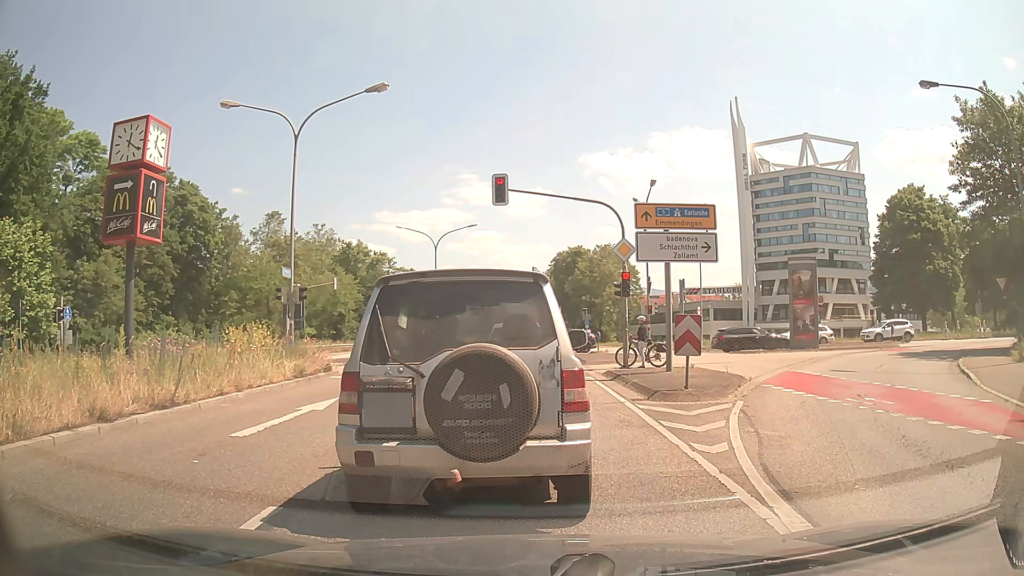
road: primary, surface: asphalt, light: Day
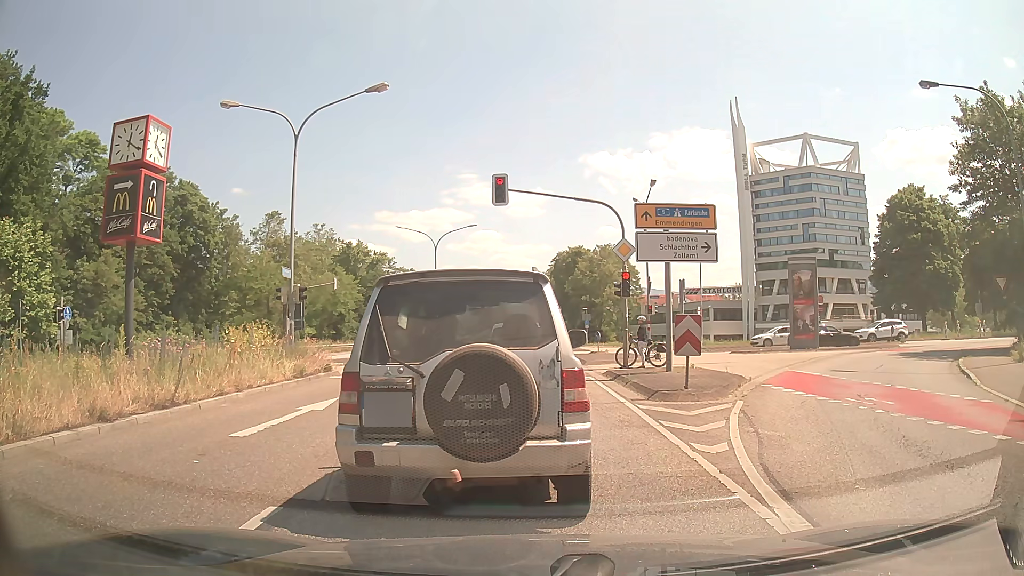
(0.0, 0.0) m; 0°
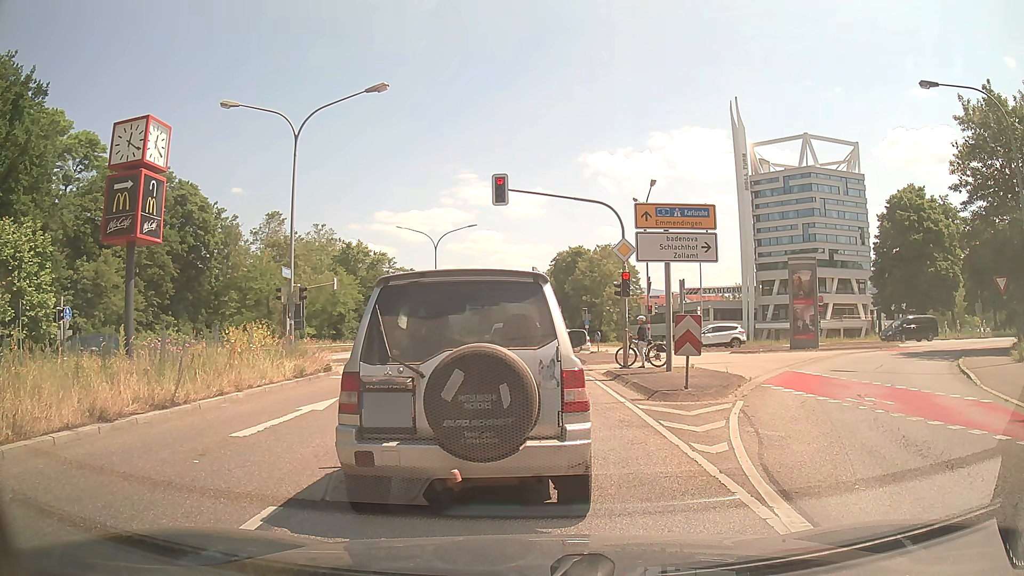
(0.0, 0.0) m; 0°
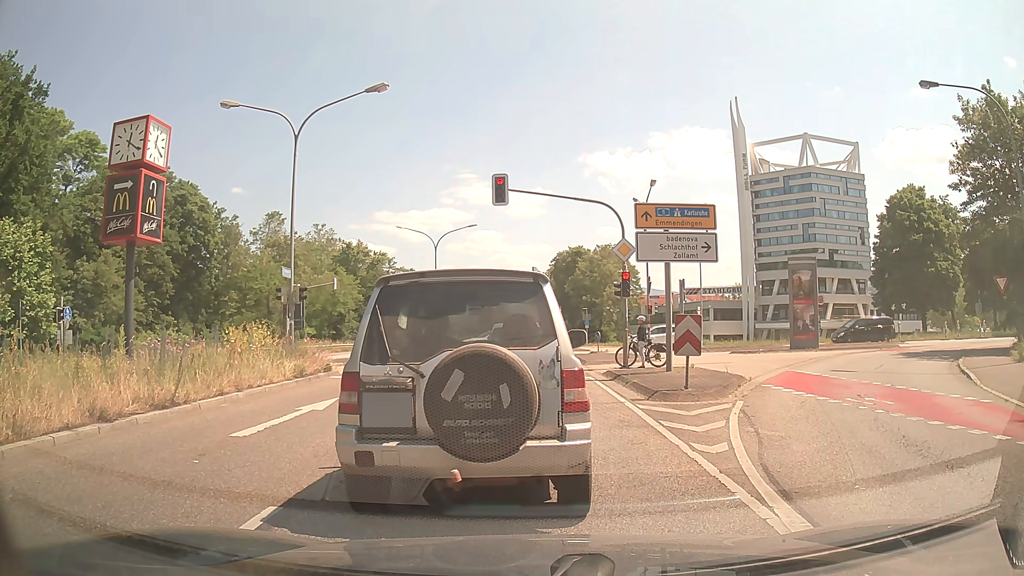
(0.0, 0.0) m; 0°
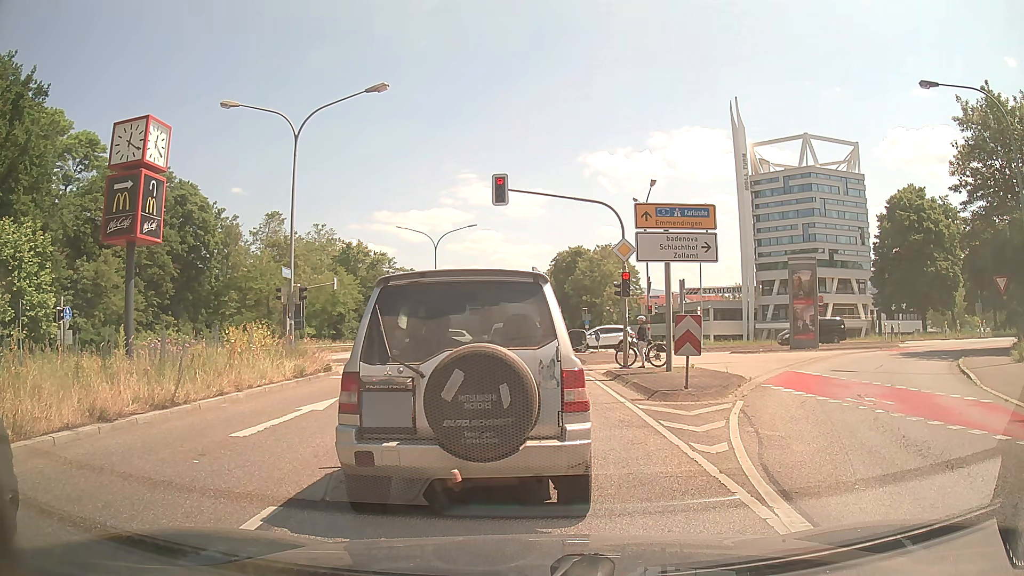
(0.0, 0.0) m; 0°
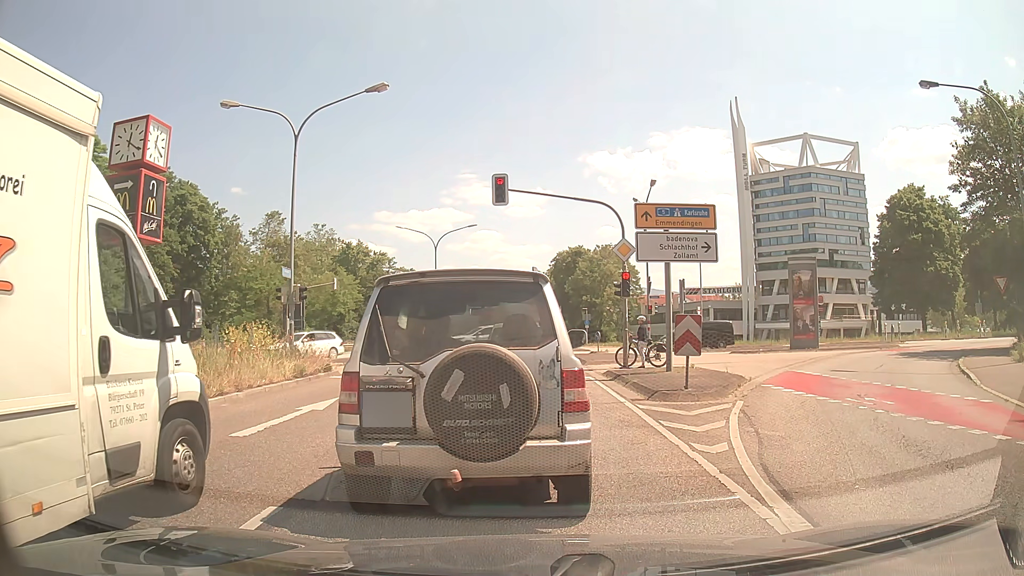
(0.0, 0.0) m; 0°
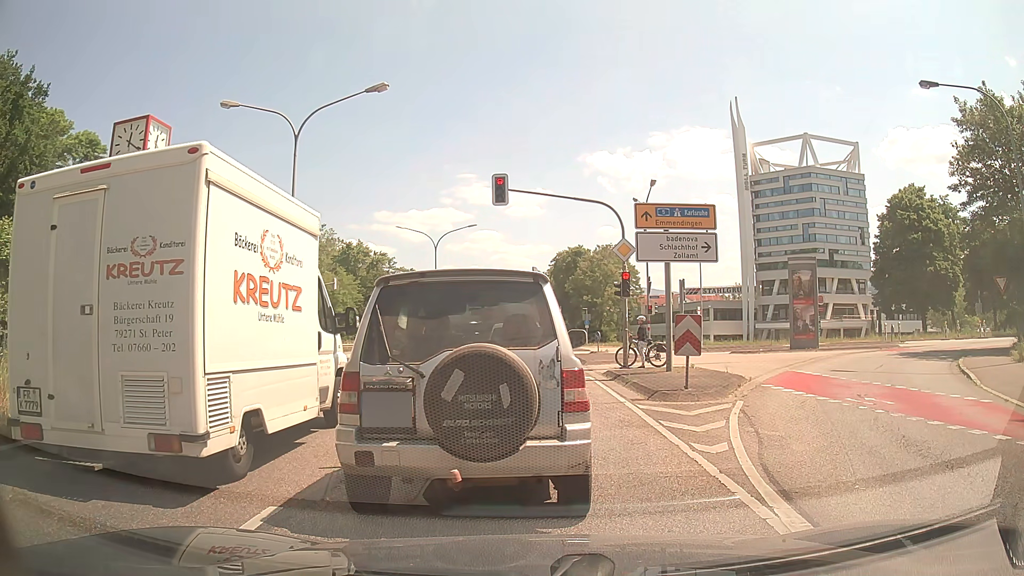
(0.0, 0.0) m; 0°
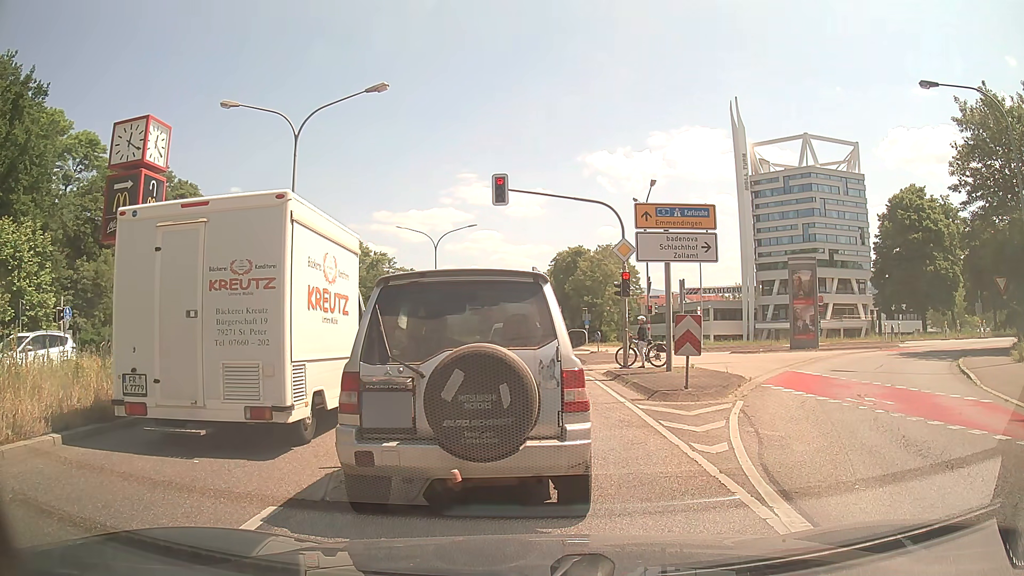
(0.0, 0.0) m; 0°
(0, +10) (0, +20) (-1, +30) (-1, +40) (-1, +50) (-2, +60) (-3, +70) (-3, +80) (-4, +90) (-5, +100) m
